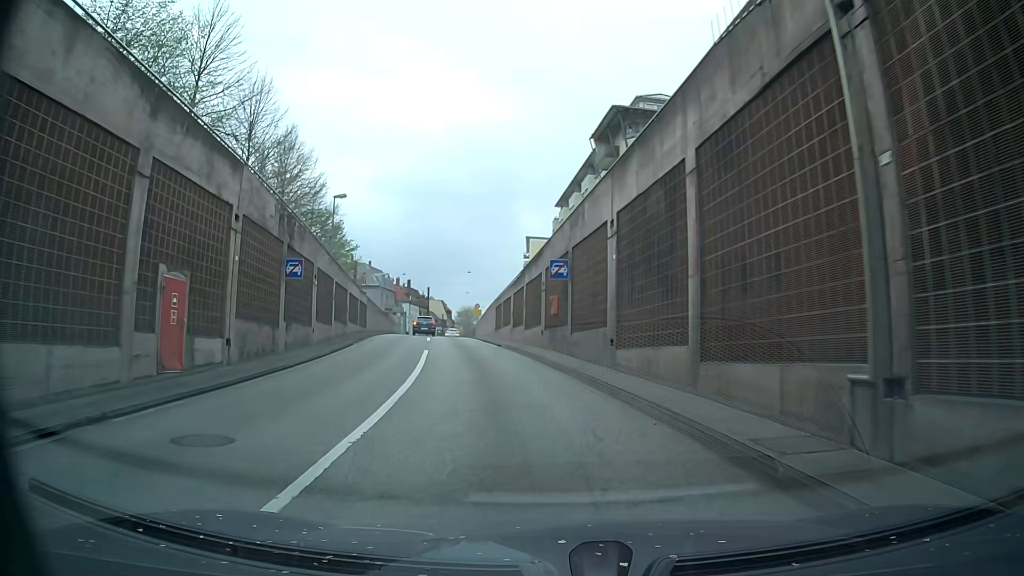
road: secondary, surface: asphalt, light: Day
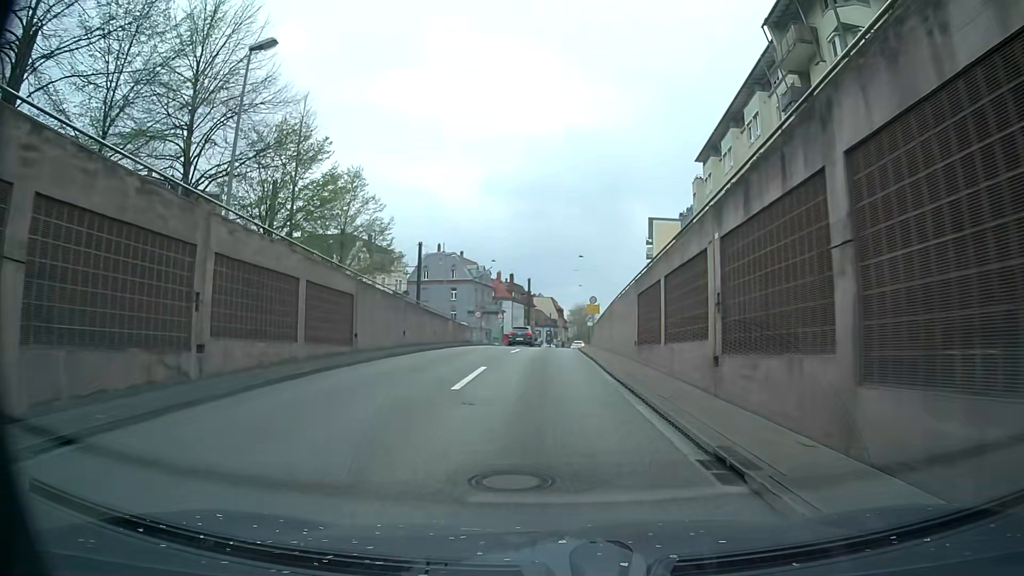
(-2.3, +24.6) m; -8°
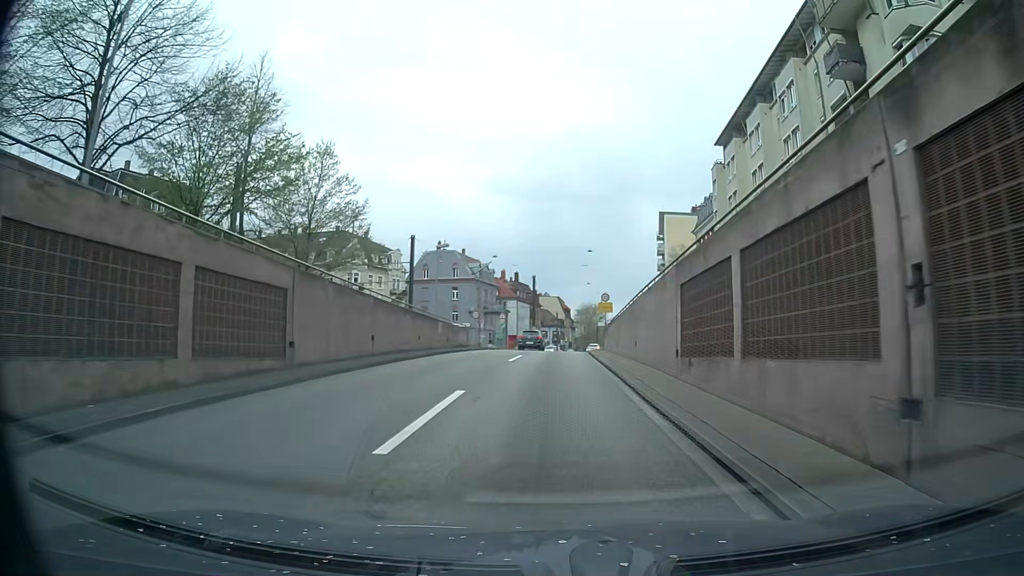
(0.0, +5.9) m; 0°
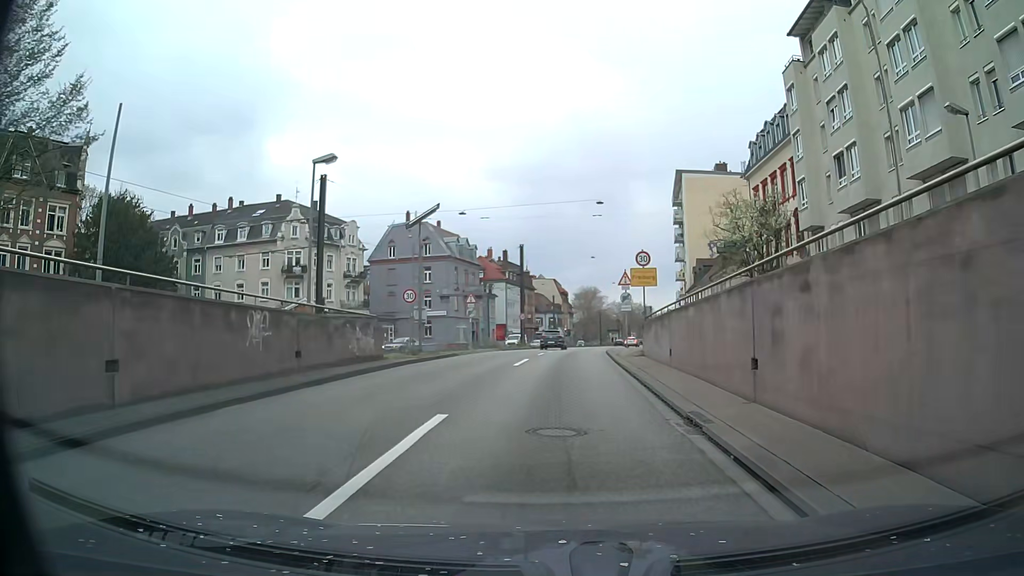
(-0.1, +21.2) m; 0°
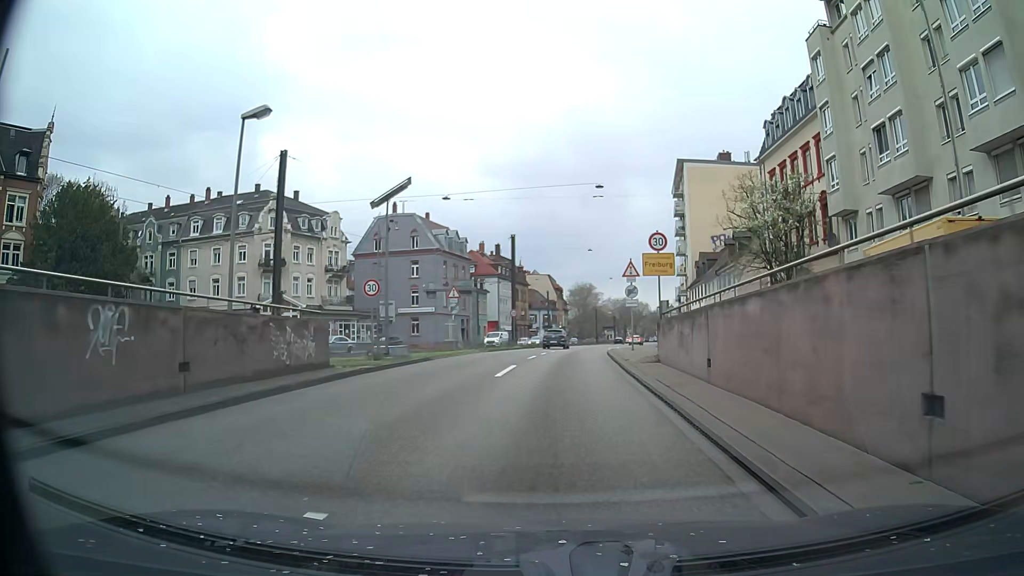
(0.0, +4.9) m; +1°
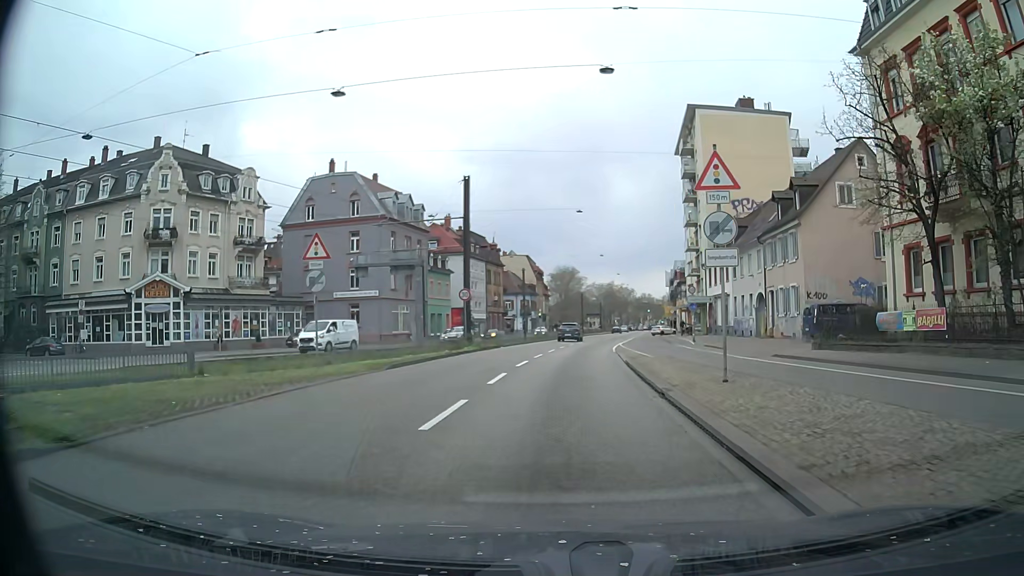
(+0.3, +19.0) m; +1°
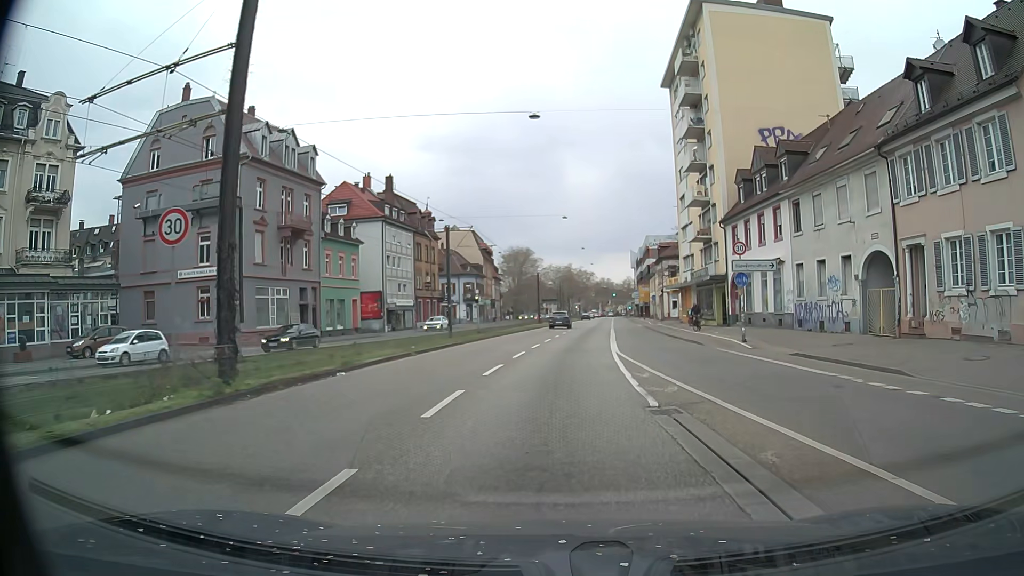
(+0.8, +23.2) m; +4°
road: trunk
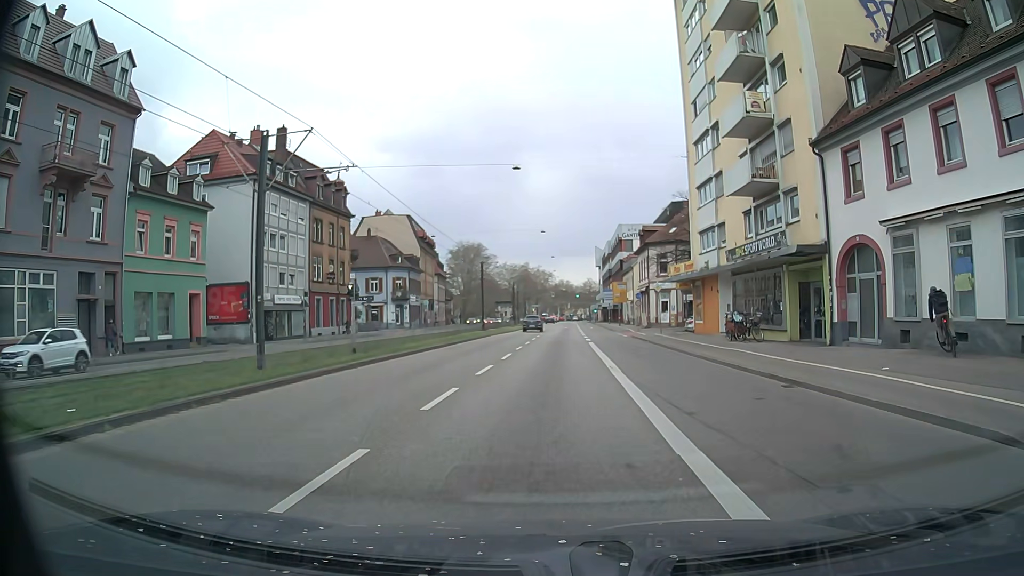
(+0.8, +22.8) m; +4°
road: primary
(0, +10) (0, +20) (+1, +30) (+1, +40) (+1, +50) (+1, +60) (+2, +70) (+2, +80) (+2, +90) (+3, +100) m
